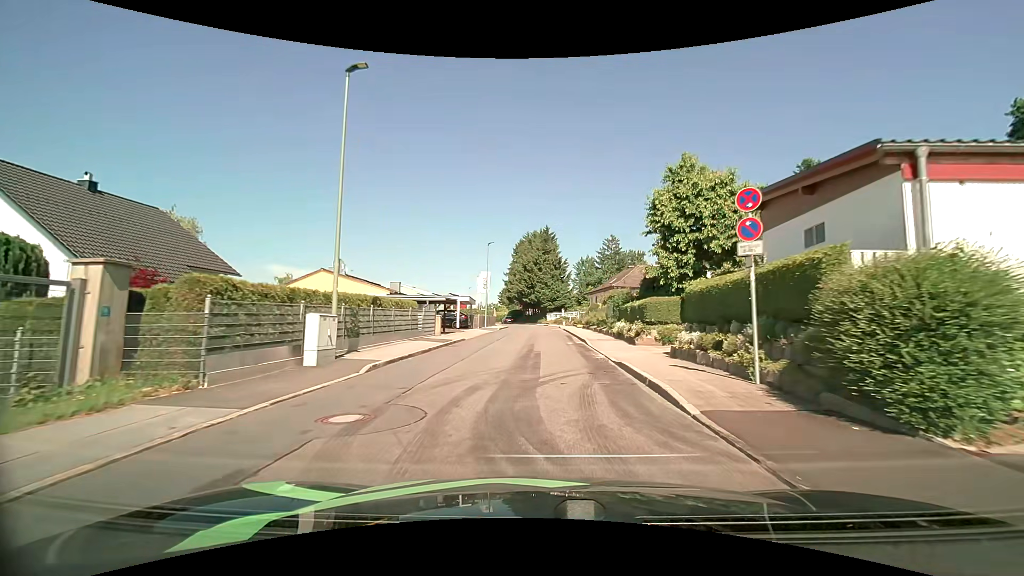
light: Day
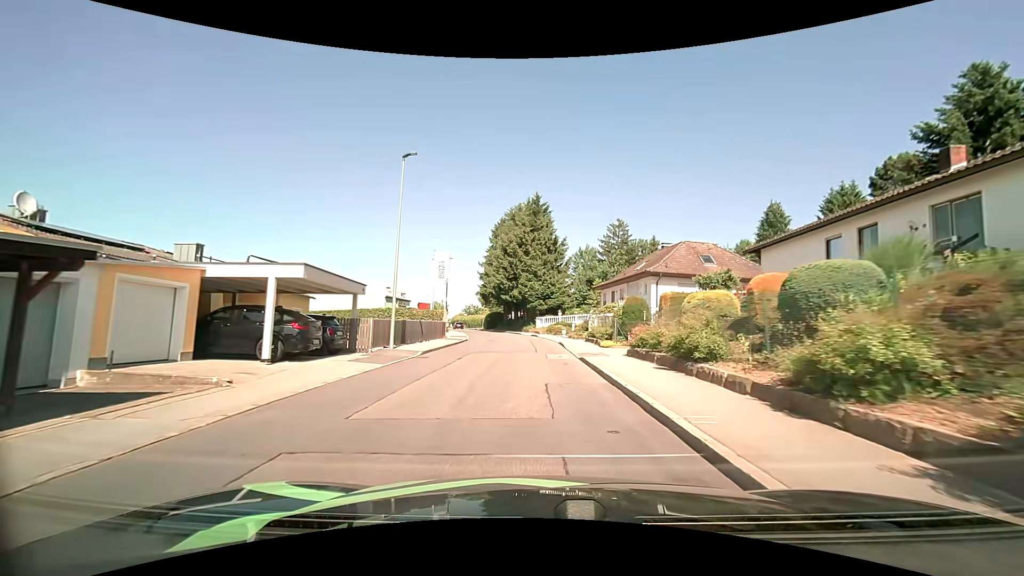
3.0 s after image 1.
(+0.4, +28.1) m; +1°
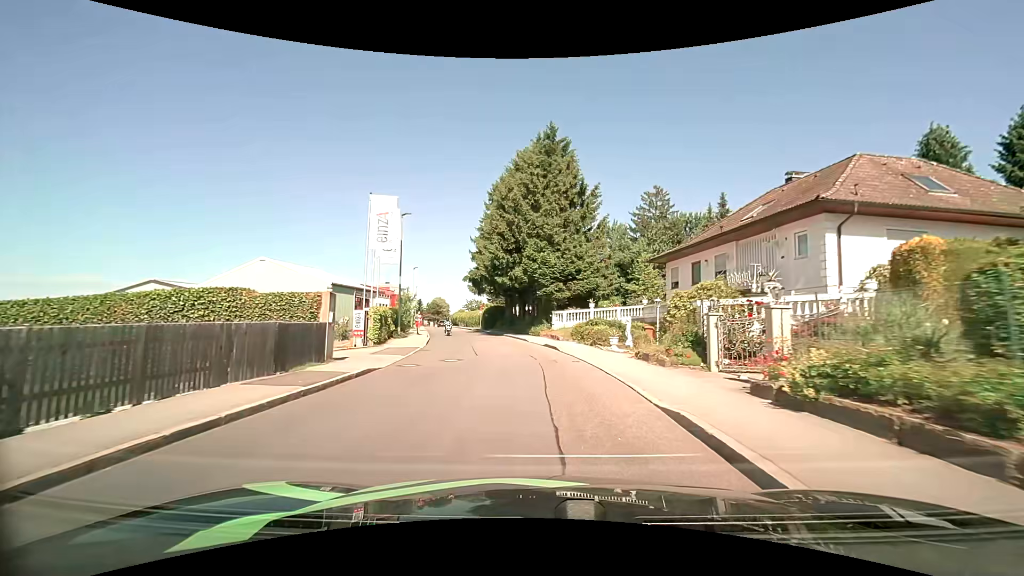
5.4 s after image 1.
(-0.2, +22.8) m; -1°
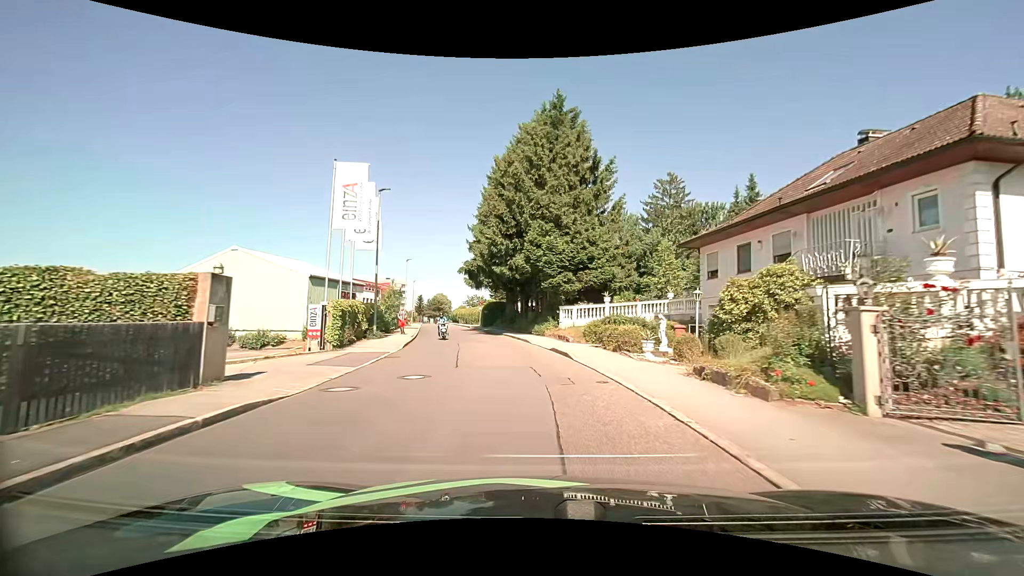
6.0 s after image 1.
(-0.1, +5.6) m; -1°
(0, +10) (-1, +20) (-2, +30) (-5, +40) (-7, +49) (-9, +59) (-12, +69) (-14, +78) (-16, +88) (-18, +98) m
